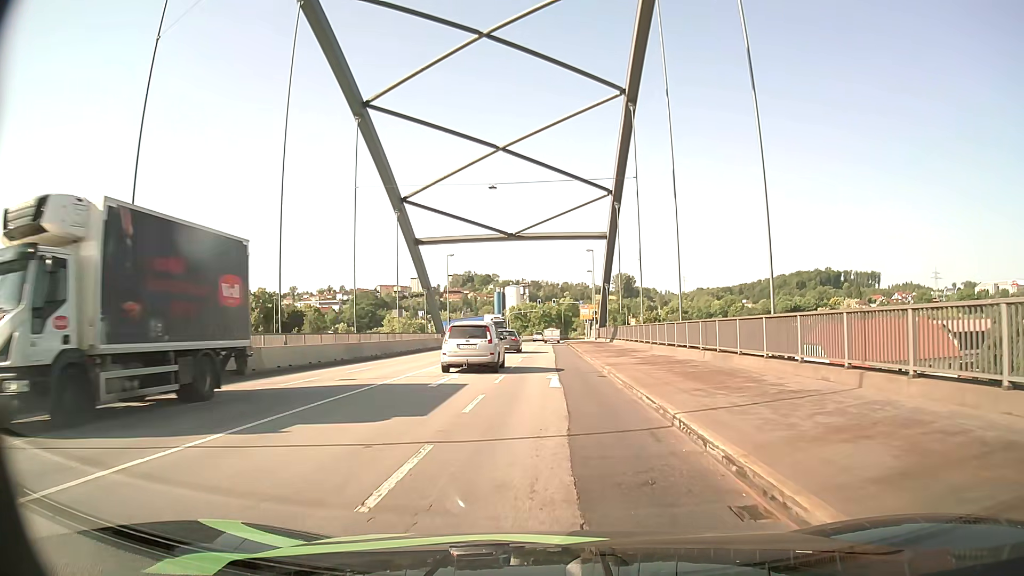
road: primary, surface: asphalt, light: Day
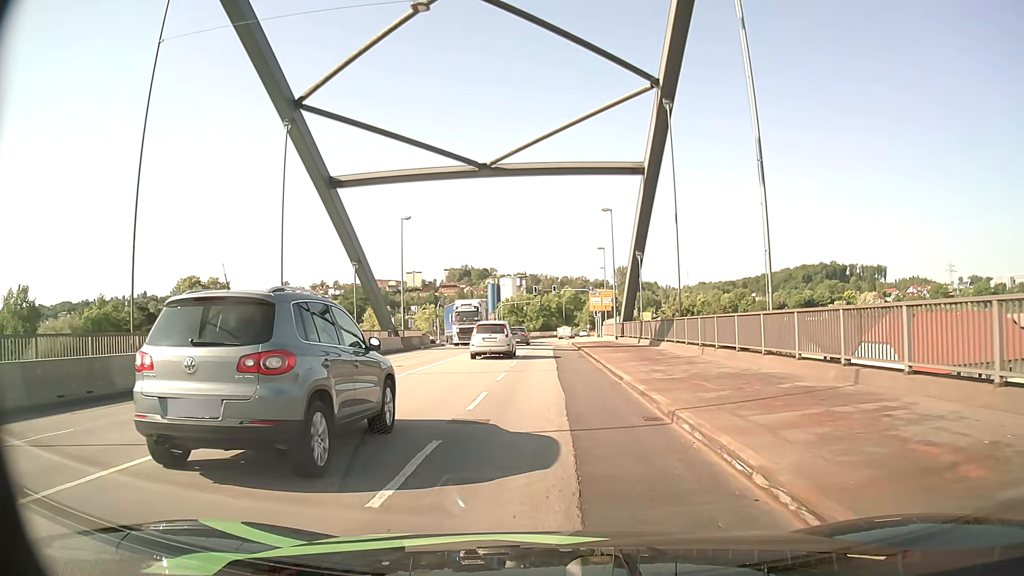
(0.0, +23.9) m; 0°
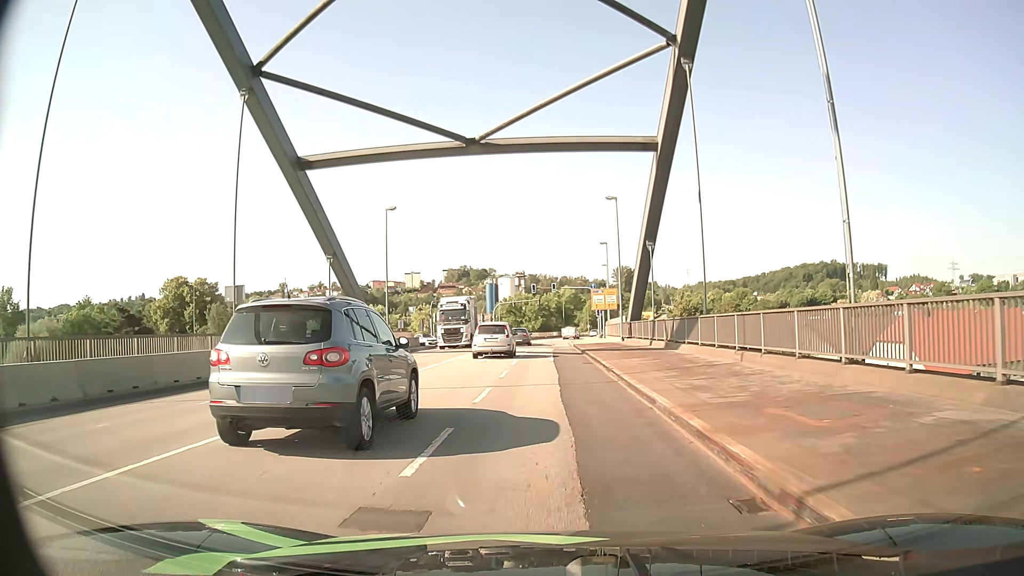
(0.0, +4.9) m; 0°
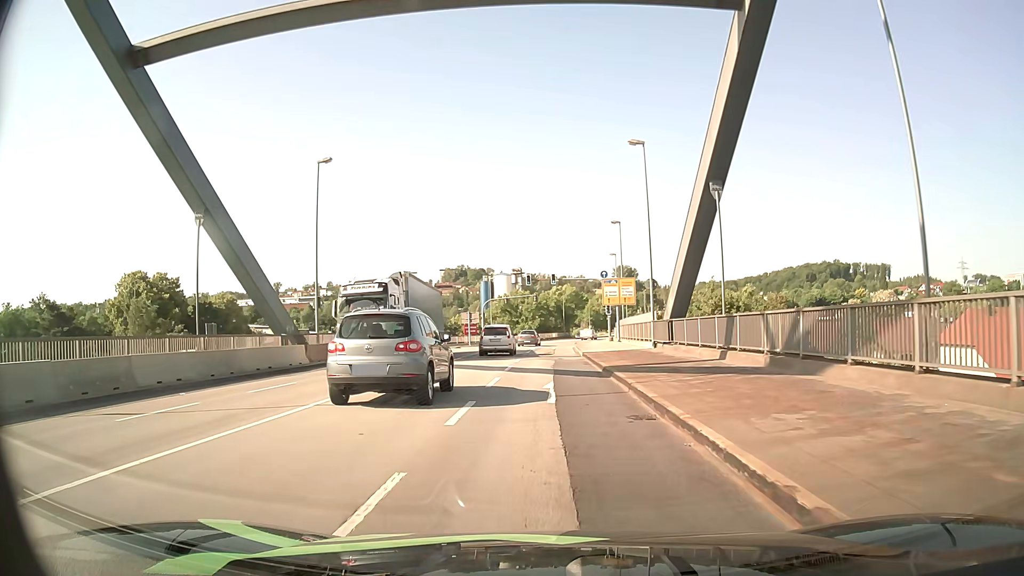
(+0.1, +14.9) m; 0°
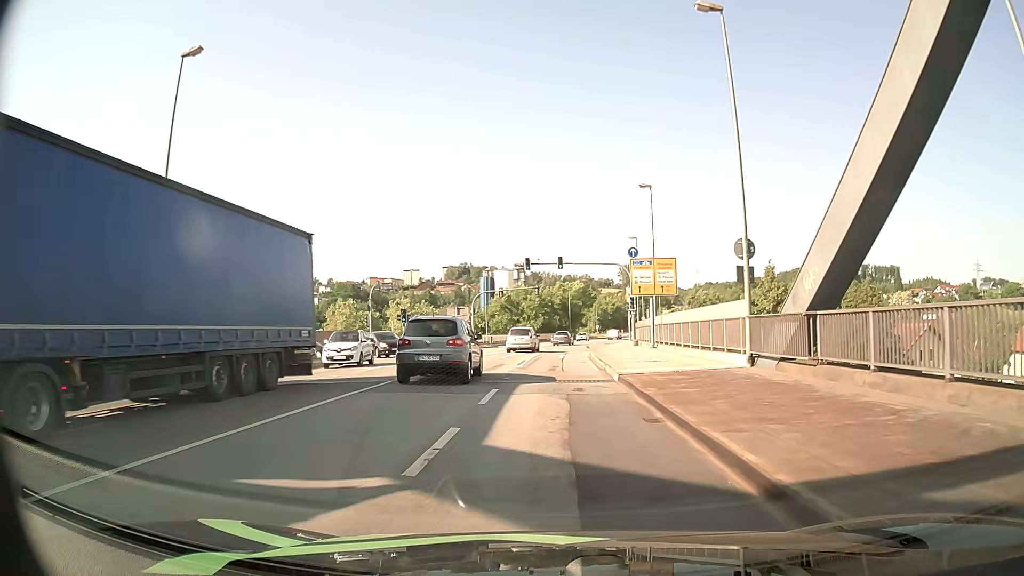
(-0.1, +15.2) m; 0°
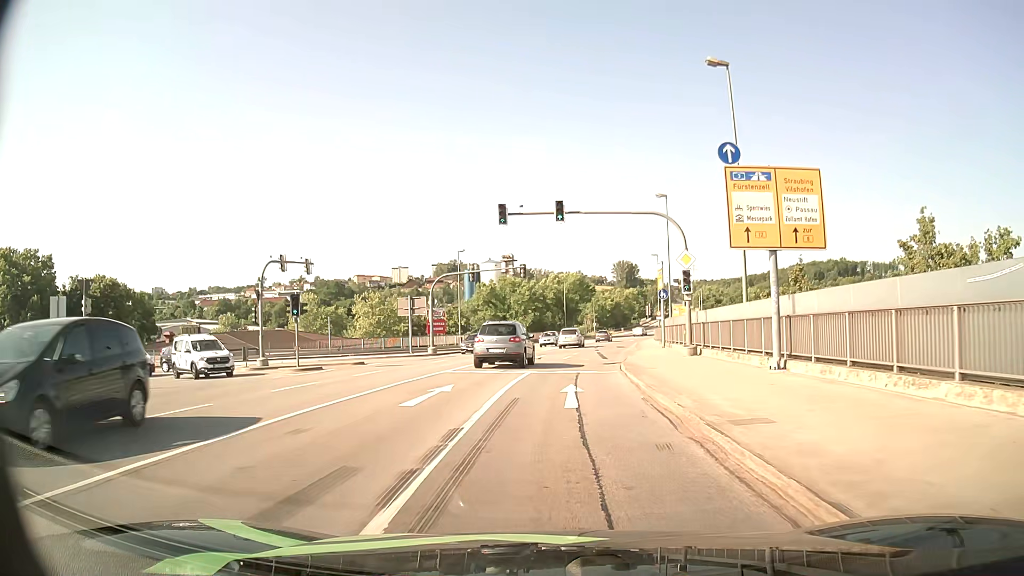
(-0.1, +20.8) m; 0°
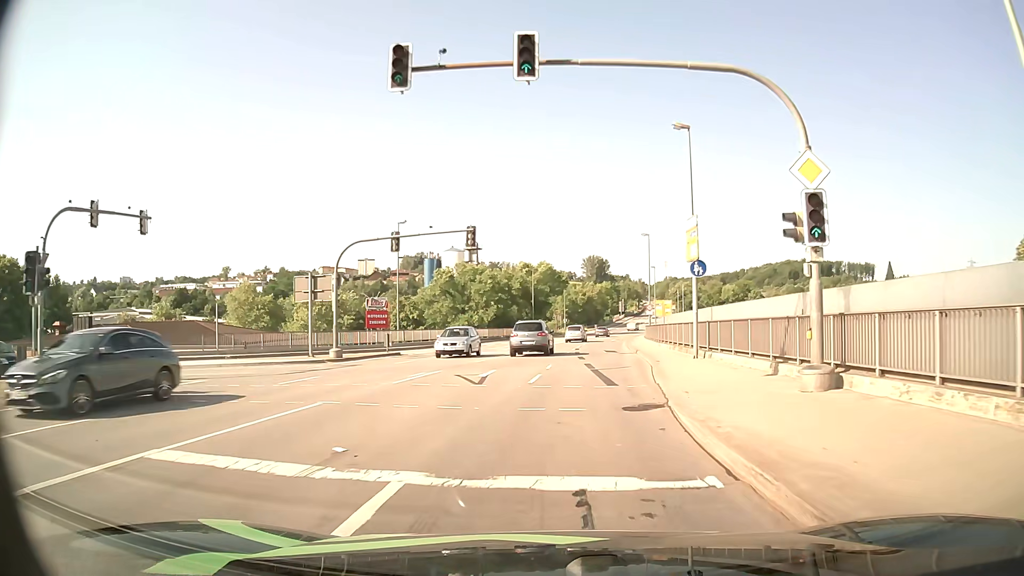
(+0.4, +15.8) m; +3°
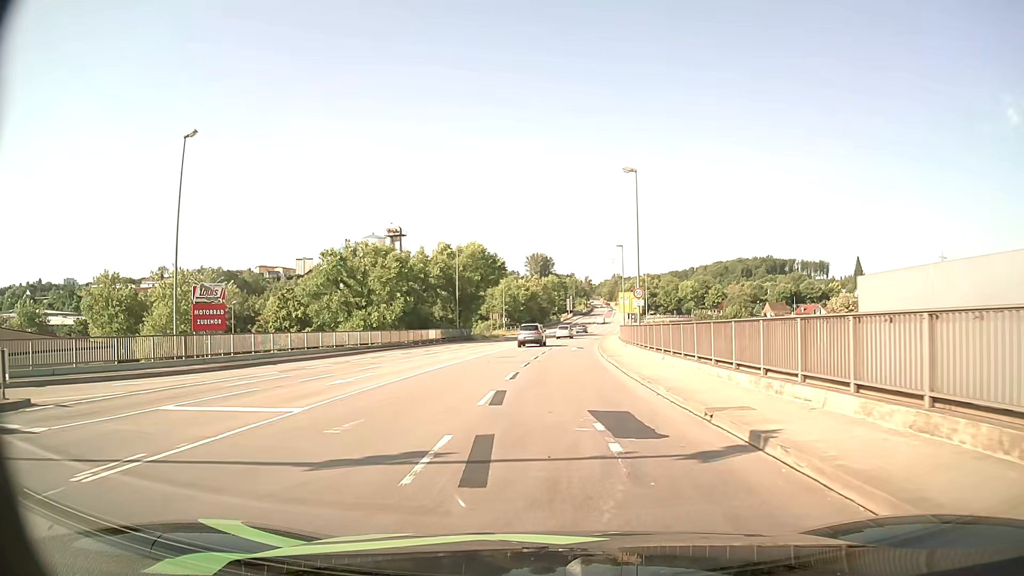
(+1.4, +27.7) m; +5°
